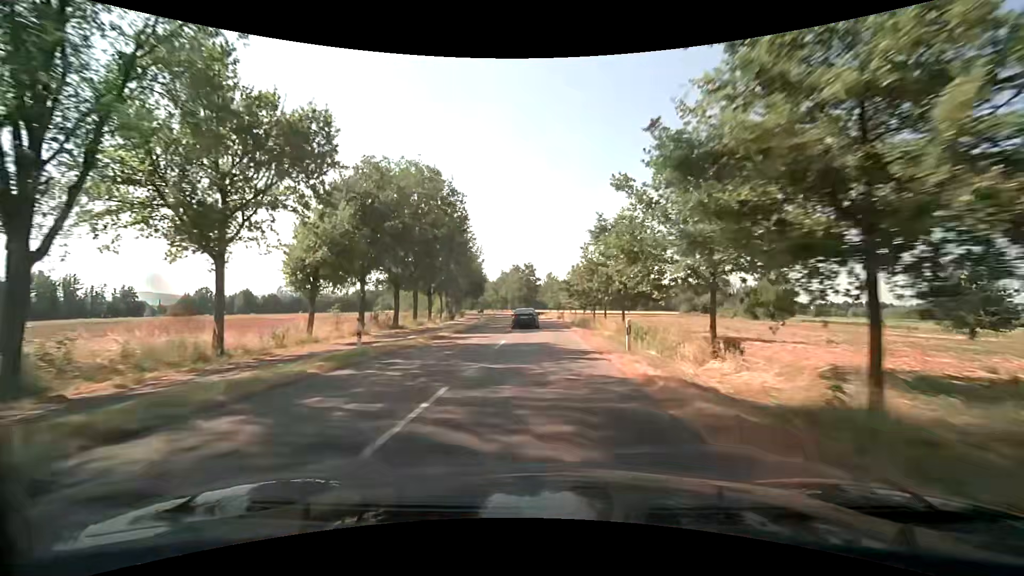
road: secondary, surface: asphalt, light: Day
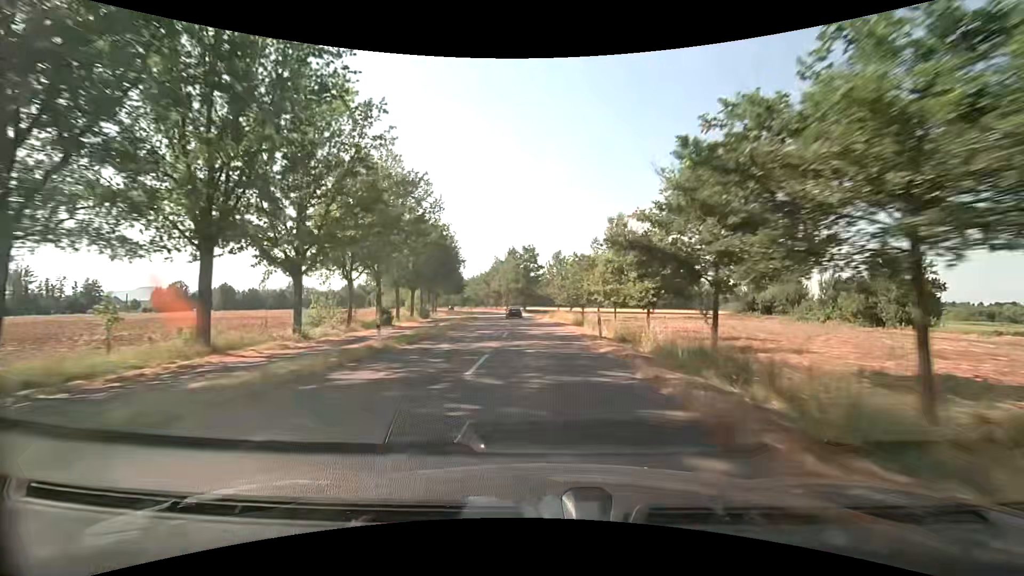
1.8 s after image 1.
(-0.3, +30.9) m; -1°
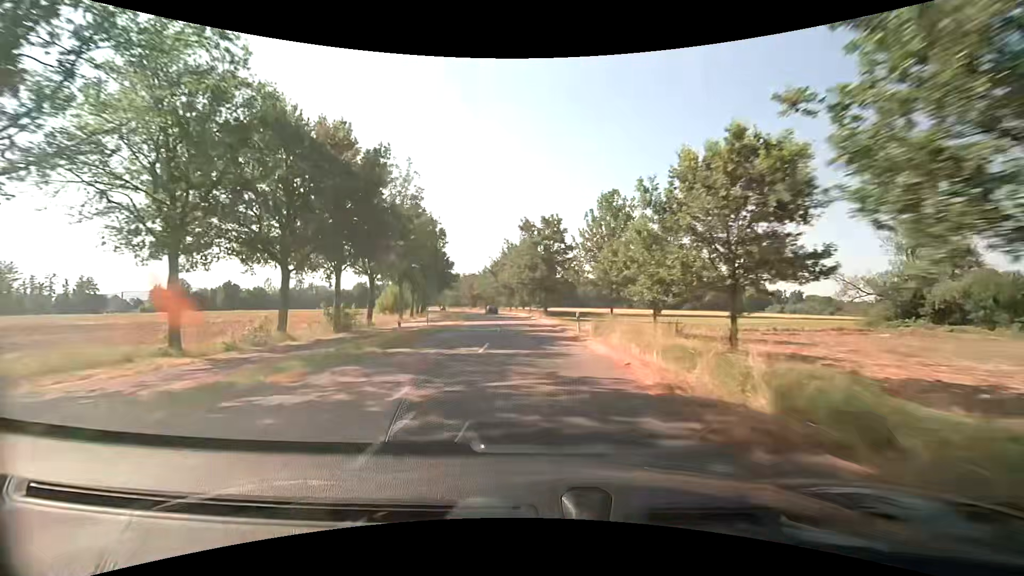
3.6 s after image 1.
(-0.5, +31.4) m; -3°
